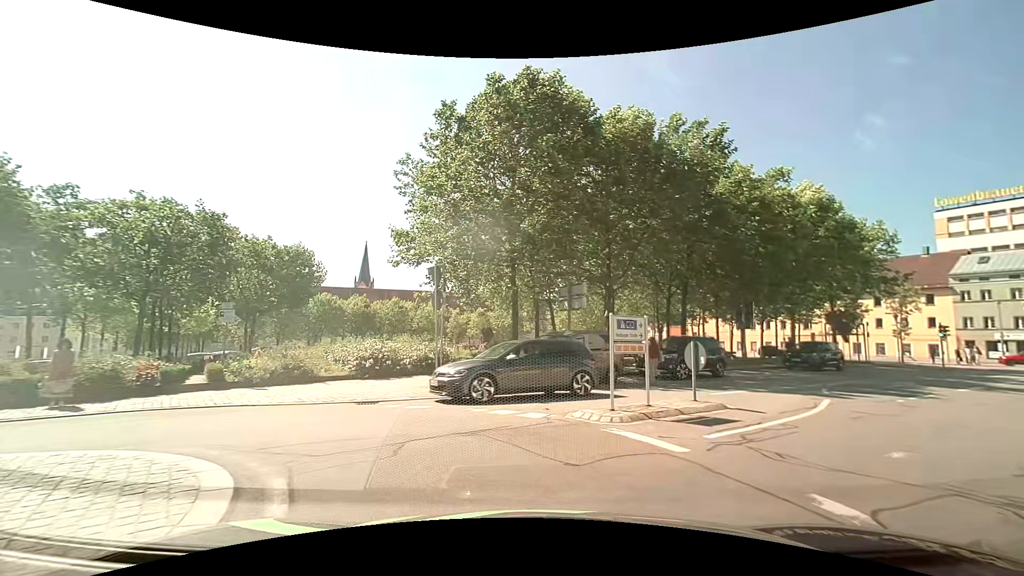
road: residential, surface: asphalt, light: Day
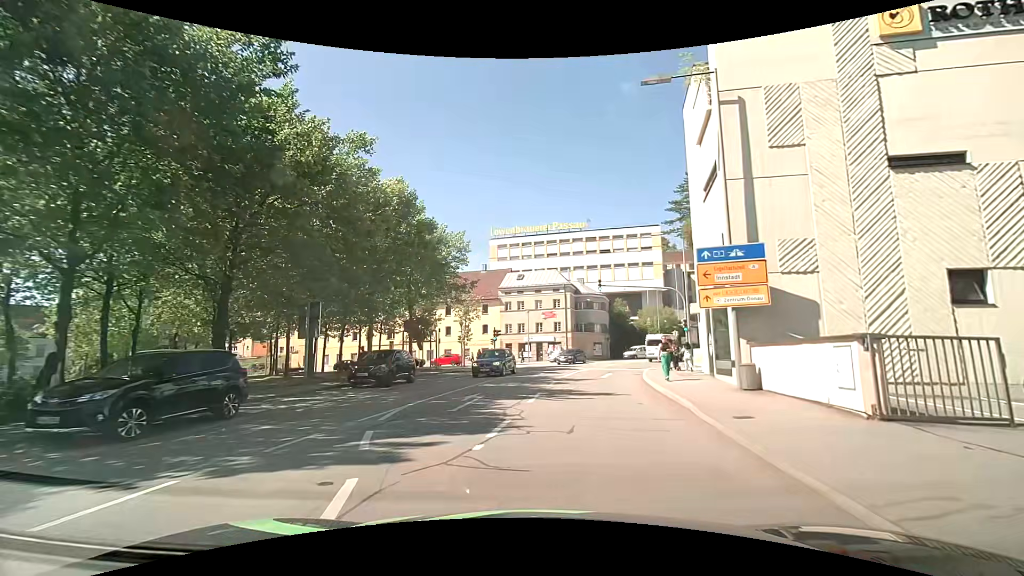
(+3.7, +7.9) m; +44°
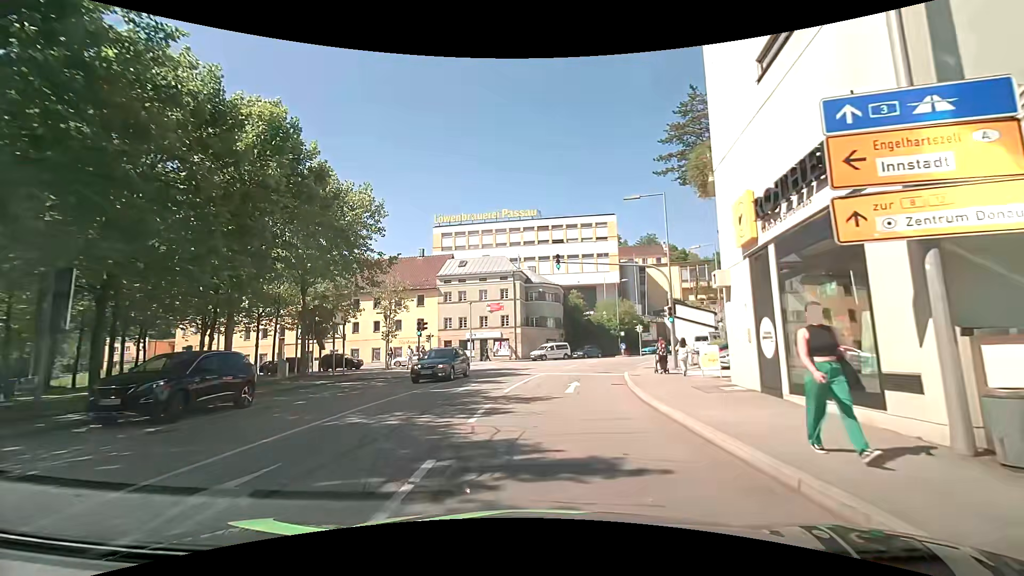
(+0.7, +9.8) m; +6°
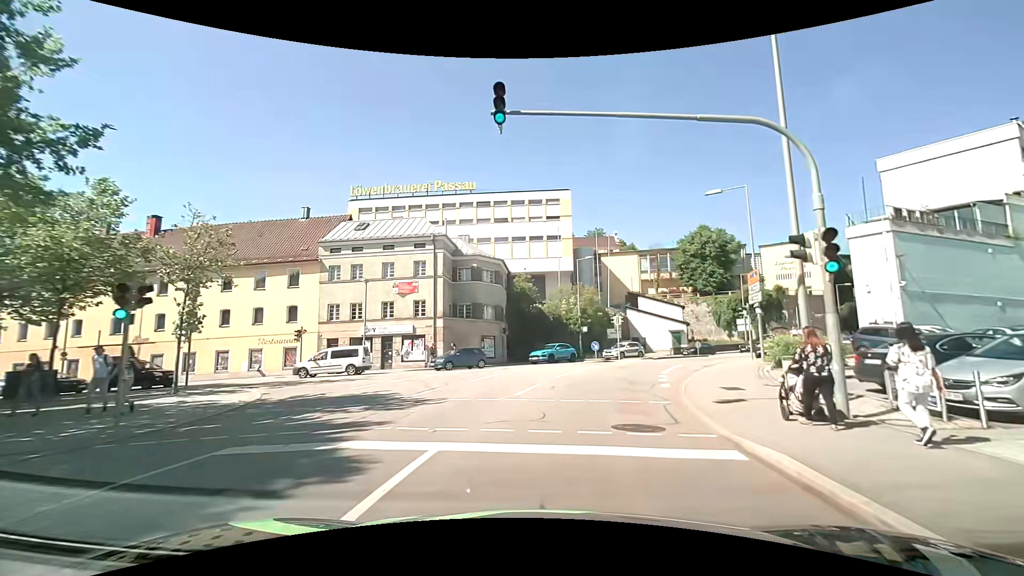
(+0.7, +18.6) m; +7°
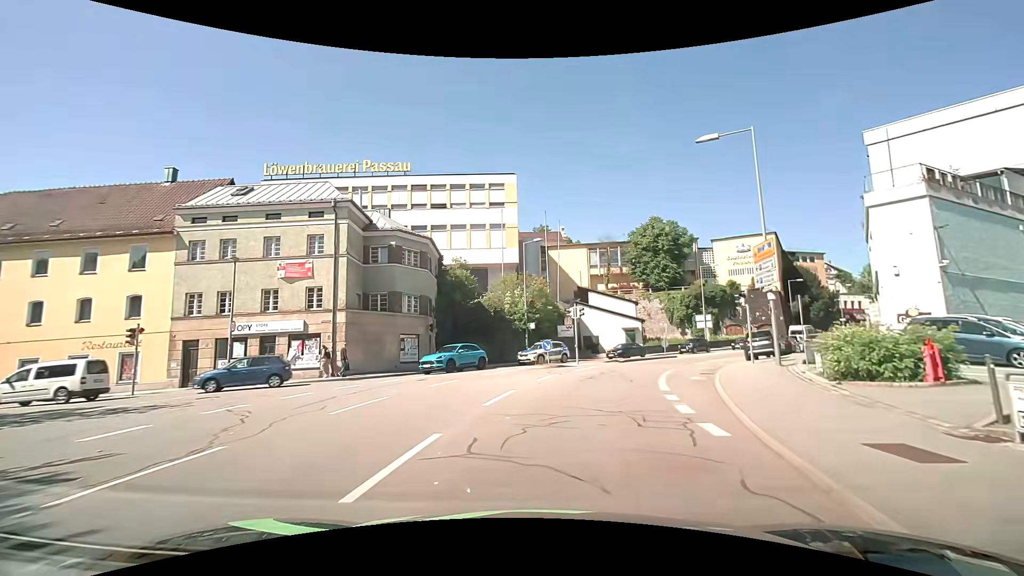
(+0.4, +8.9) m; +5°
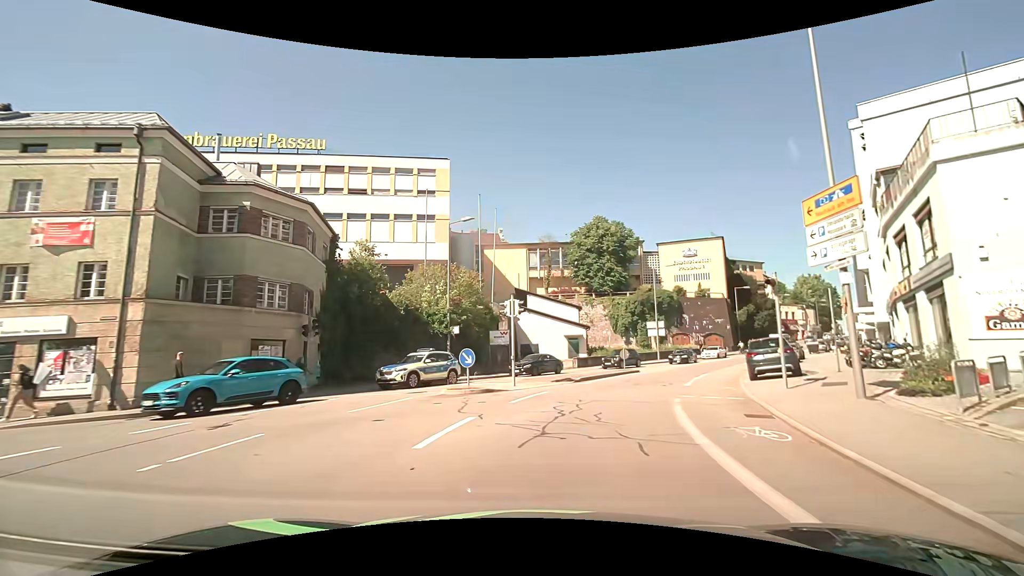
(+0.6, +9.5) m; +8°
